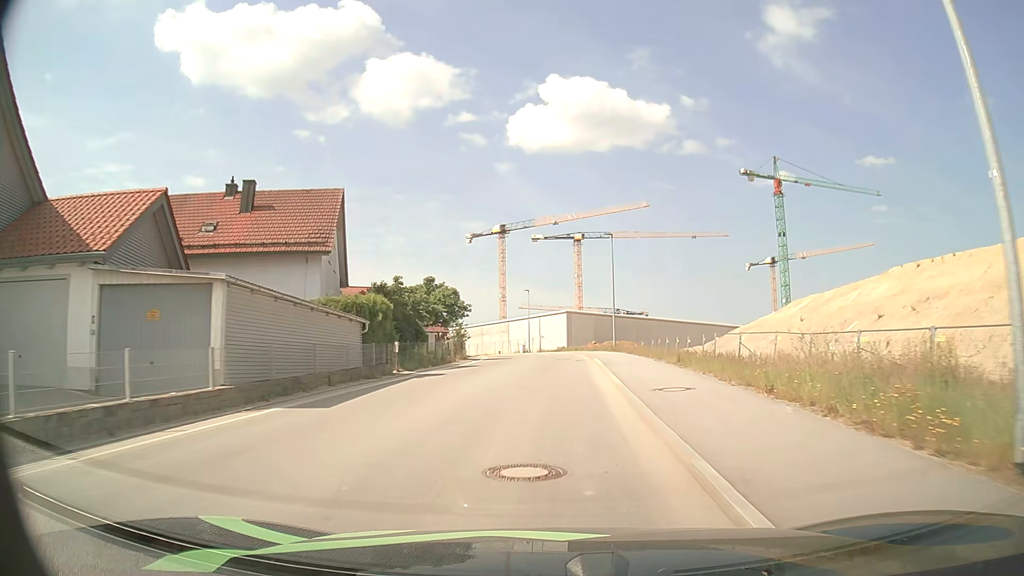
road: unclassified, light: Day
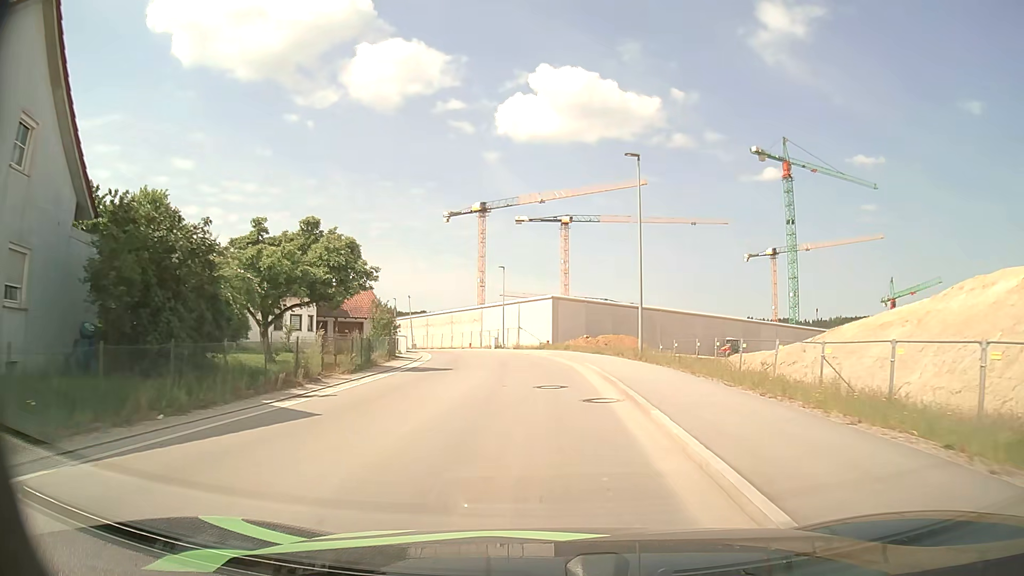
(+0.4, +20.2) m; +2°
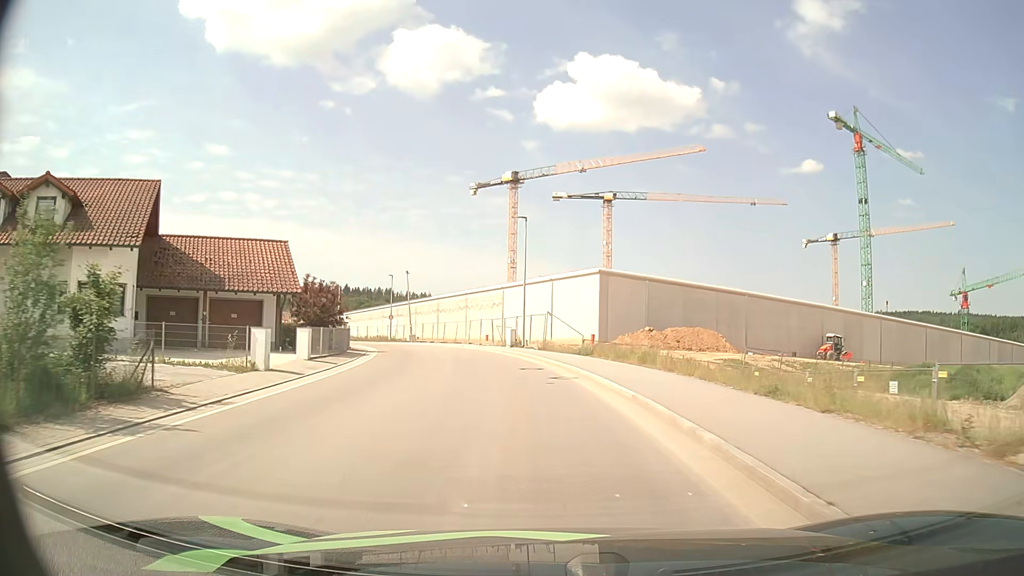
(-0.4, +25.1) m; -3°
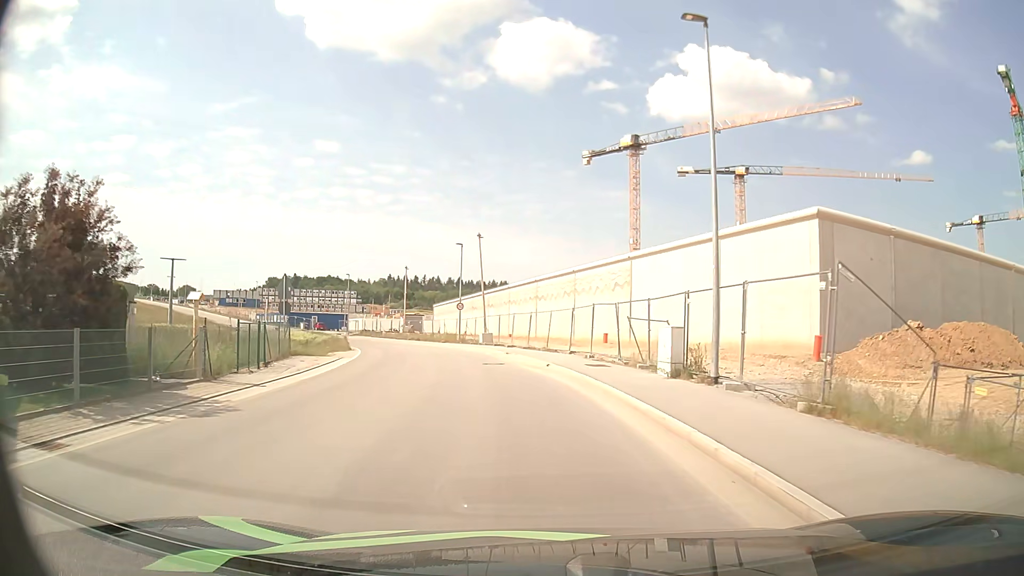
(-2.2, +27.7) m; -10°
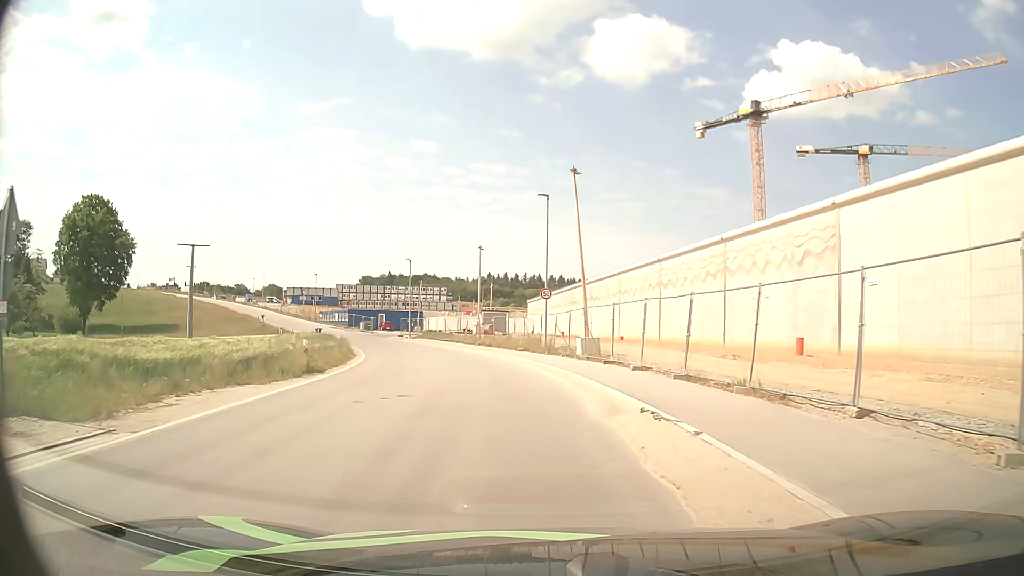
(-1.8, +20.7) m; -9°
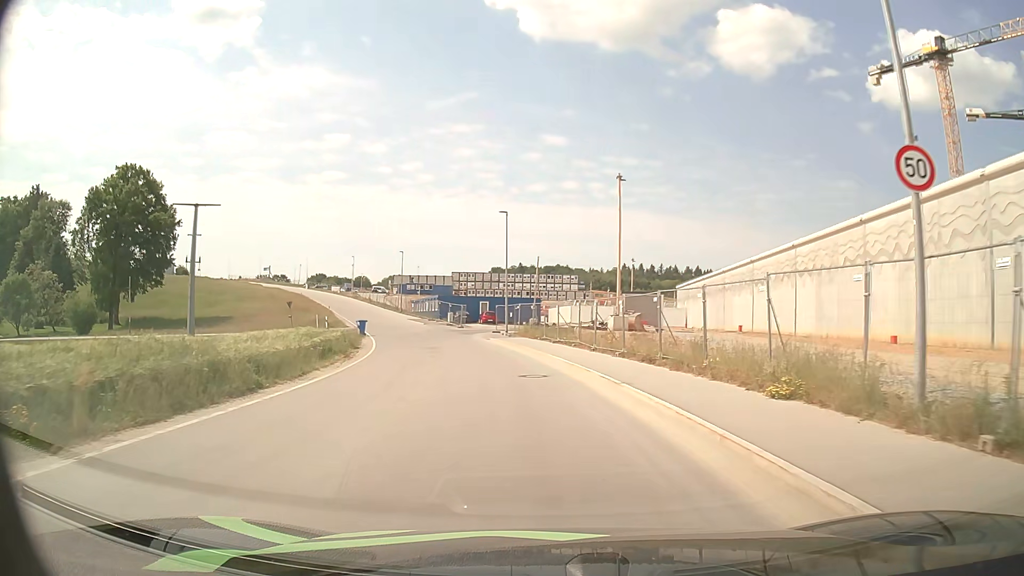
(-2.7, +26.9) m; -11°
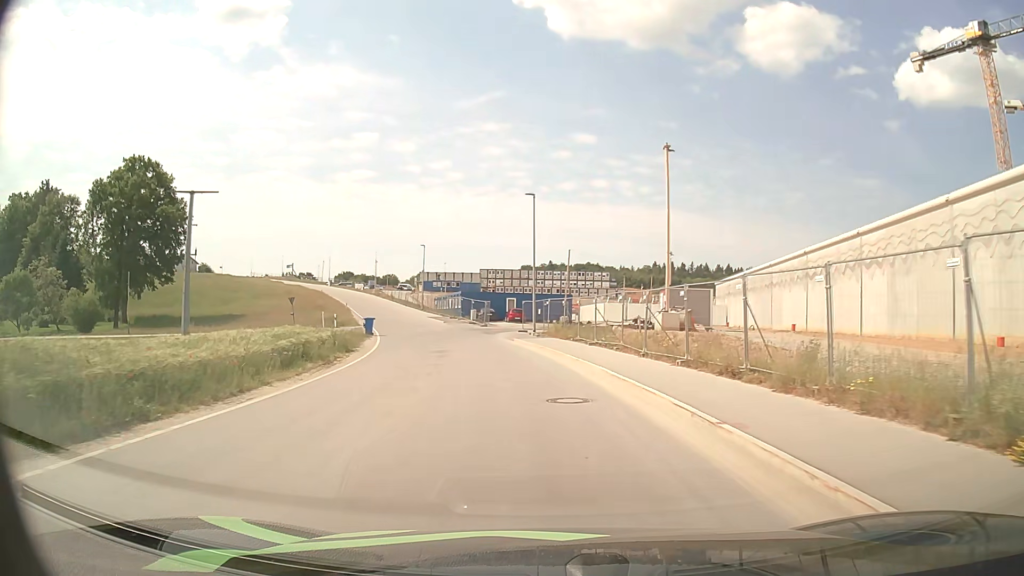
(-0.1, +5.8) m; -2°
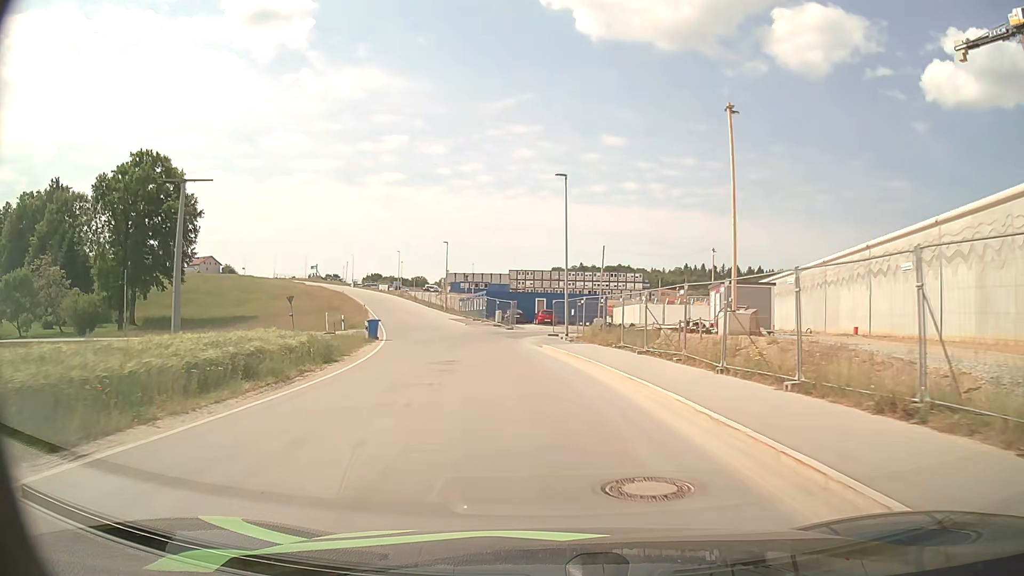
(-0.1, +5.9) m; -3°
(0, +10) (-1, +20) (-3, +30) (-5, +40) (-7, +49) (-10, +59) (-13, +69) (-16, +78) (-19, +88) (-22, +97) m
